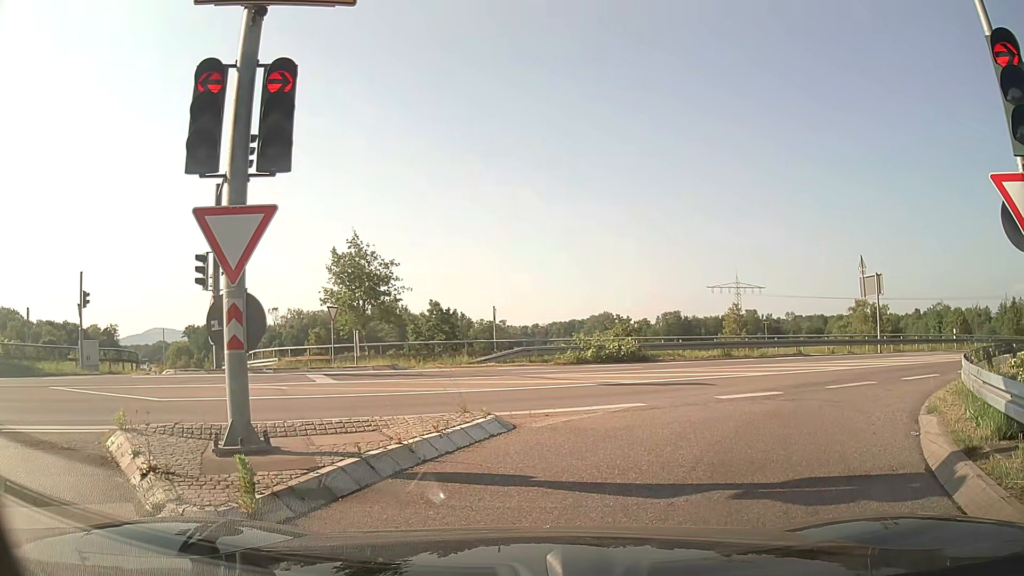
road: trunk_link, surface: asphalt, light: Day
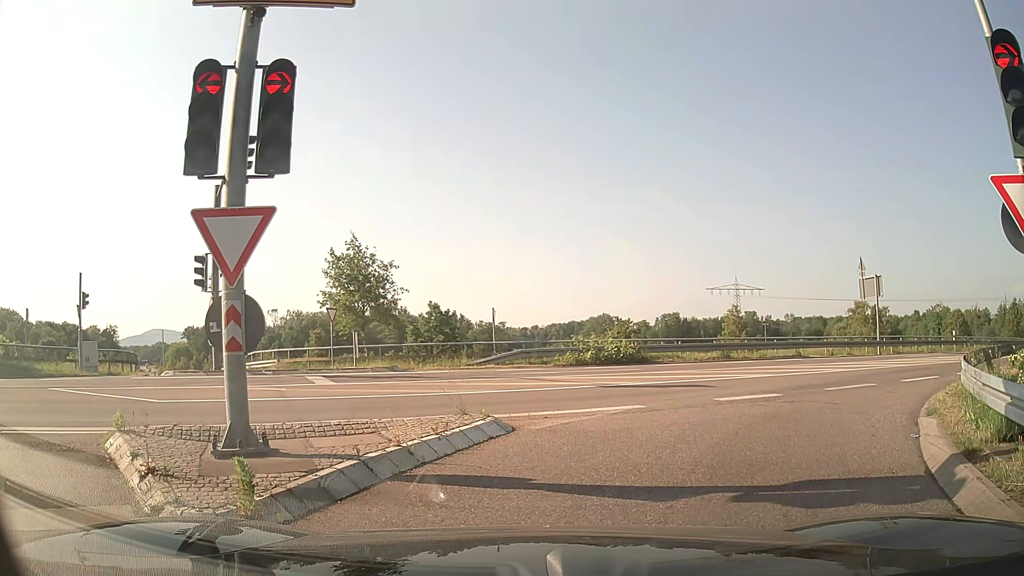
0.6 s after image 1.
(0.0, +0.1) m; 0°
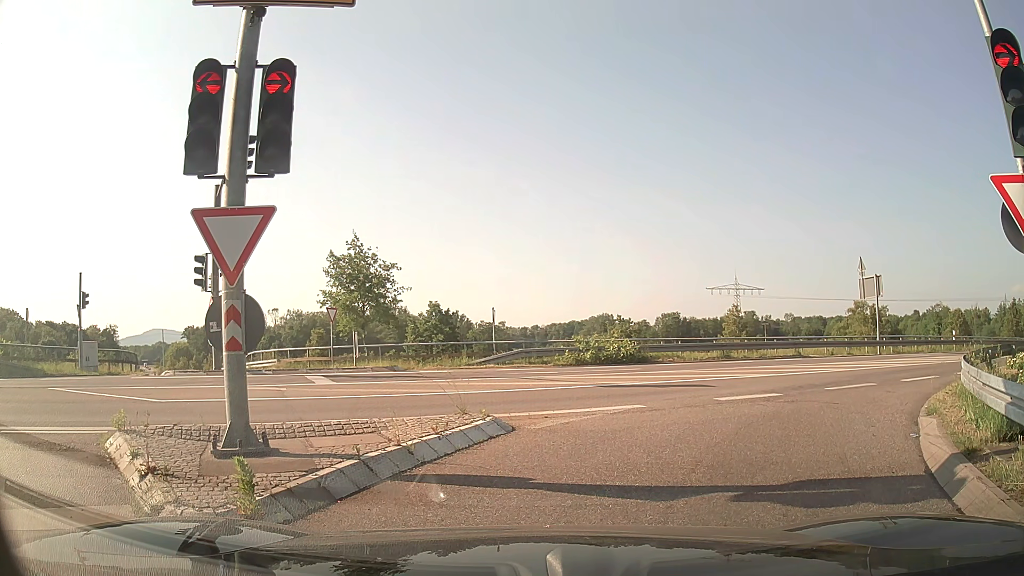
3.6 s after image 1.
(0.0, +0.1) m; 0°
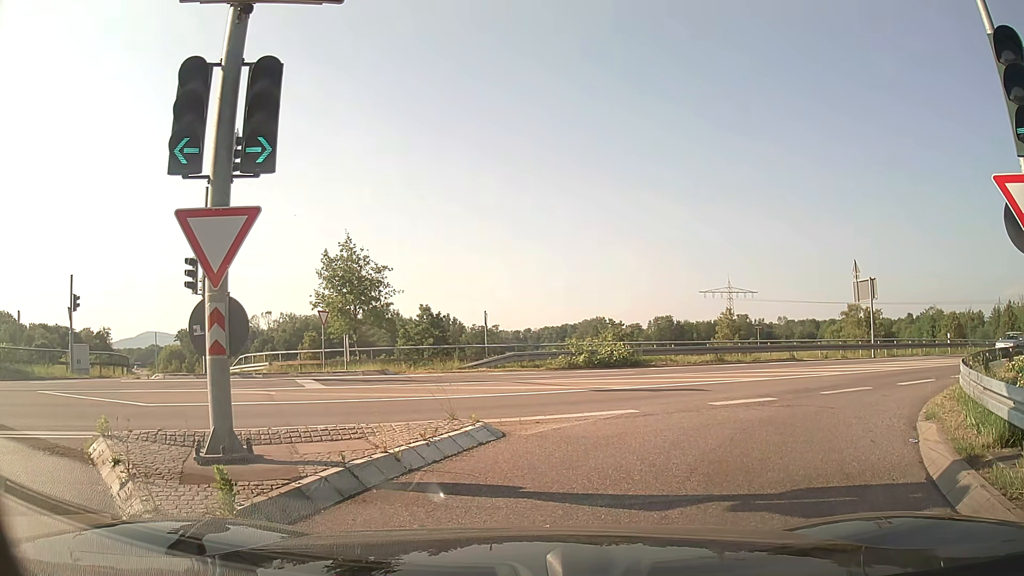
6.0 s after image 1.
(0.0, +0.2) m; 0°
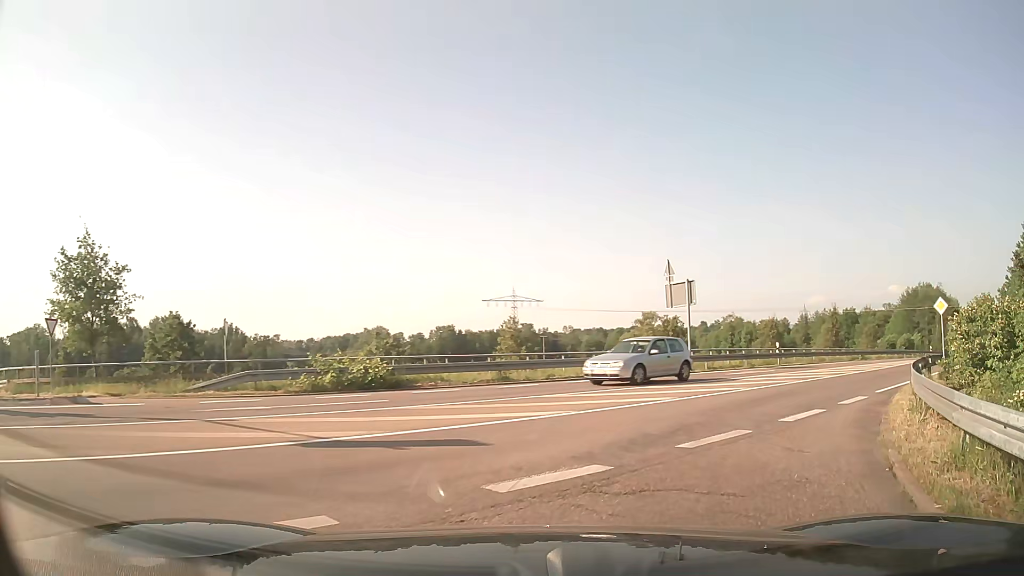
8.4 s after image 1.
(+1.3, +5.6) m; +23°
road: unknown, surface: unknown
